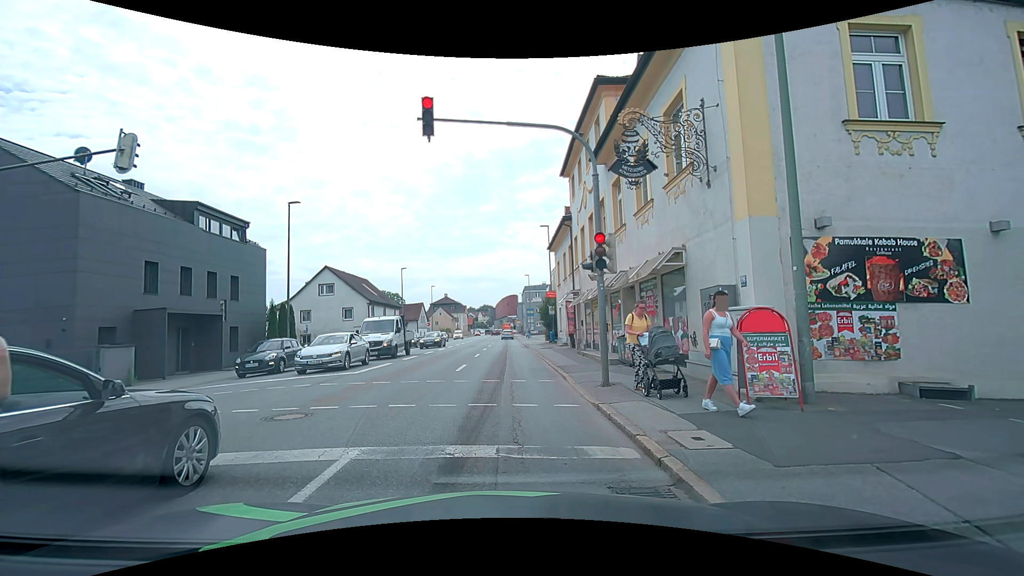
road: tertiary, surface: asphalt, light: Day
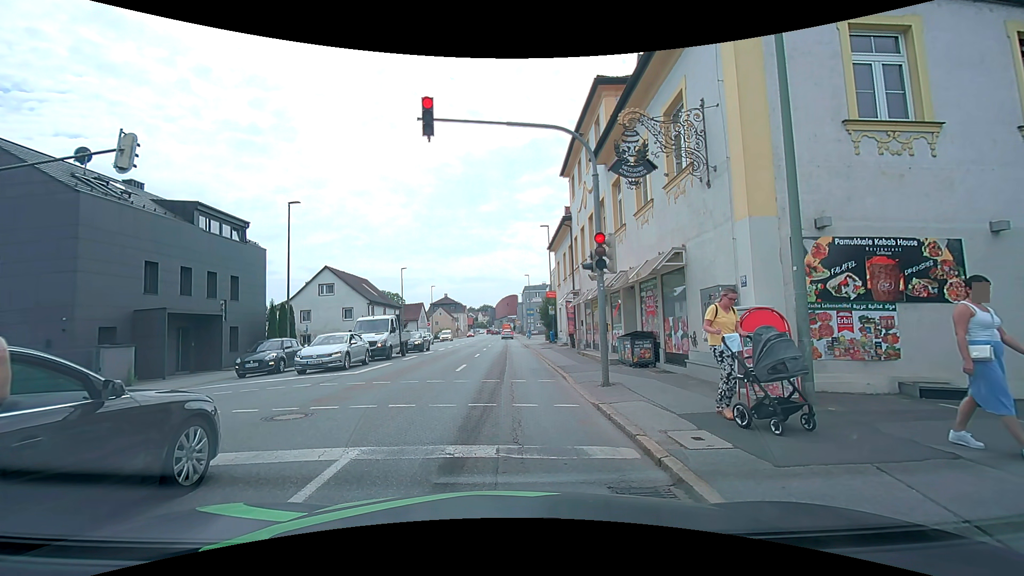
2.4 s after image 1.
(0.0, 0.0) m; 0°
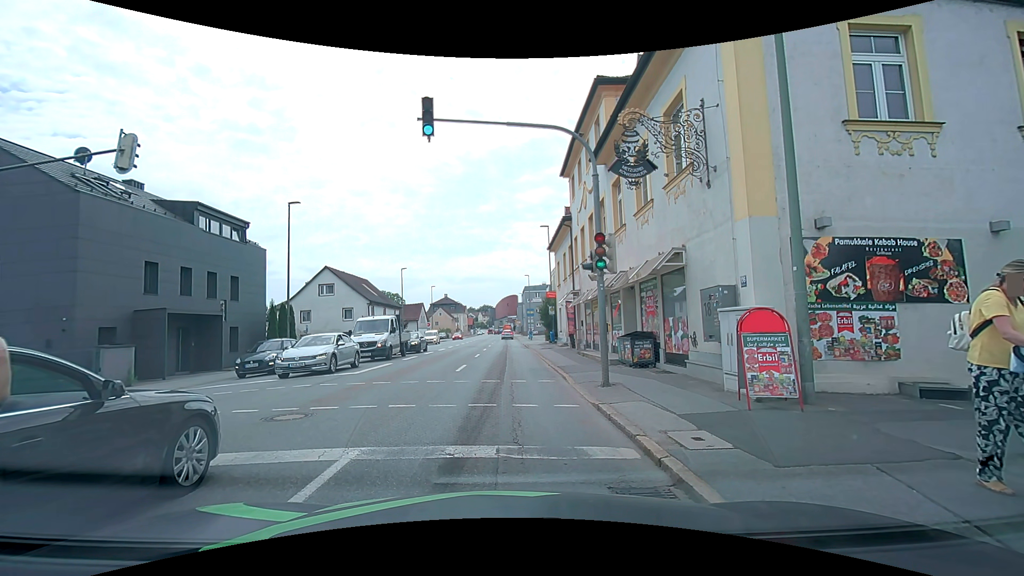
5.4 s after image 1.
(0.0, 0.0) m; 0°
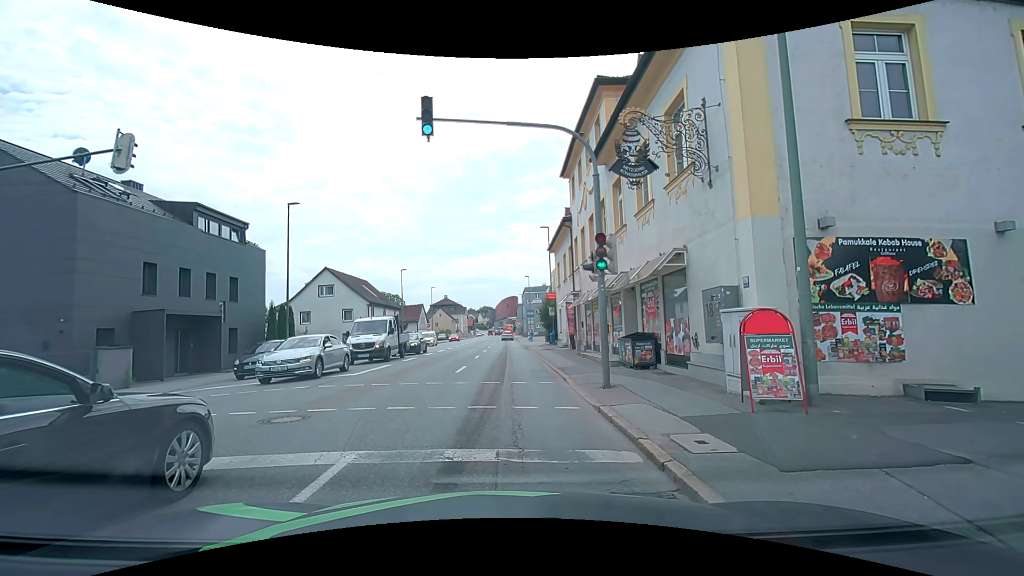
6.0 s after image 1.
(0.0, +0.1) m; 0°
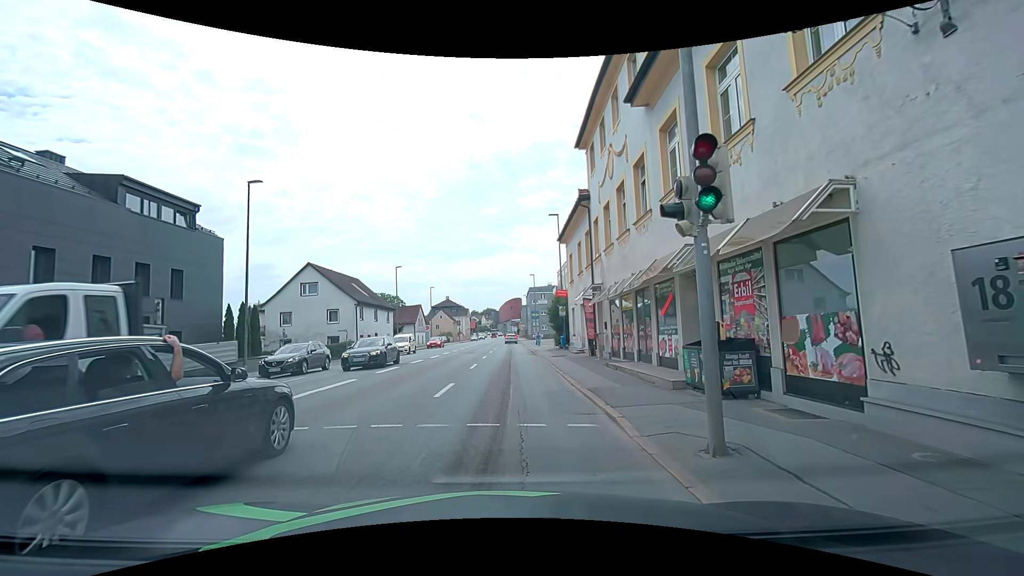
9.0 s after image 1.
(-0.2, +5.9) m; -3°
(0, +10) (0, +20) (0, +30) (0, +40) (0, +50) (+1, +60) (+1, +70) (+1, +80) (+1, +90) (+1, +100) m
